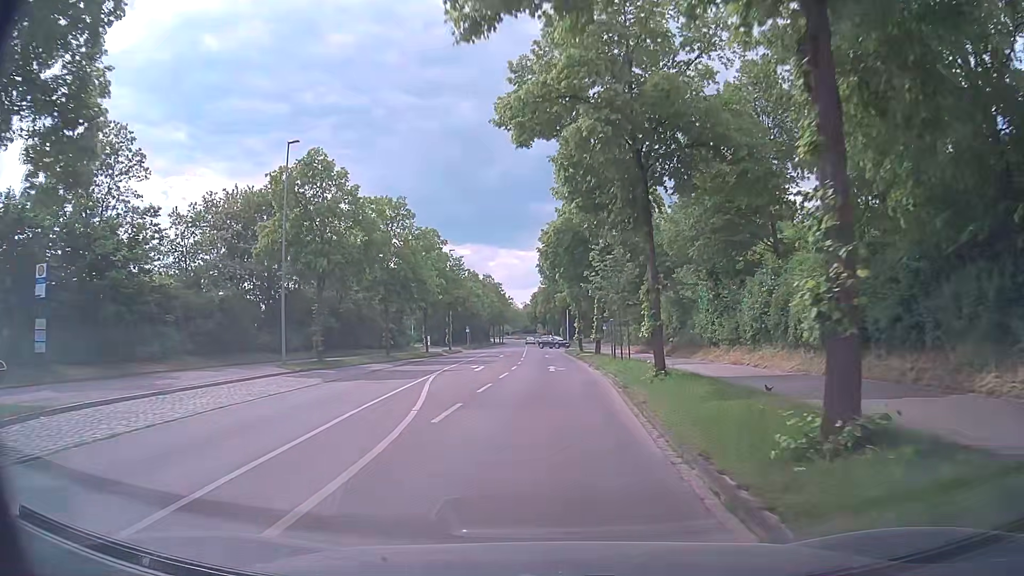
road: tertiary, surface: asphalt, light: Day
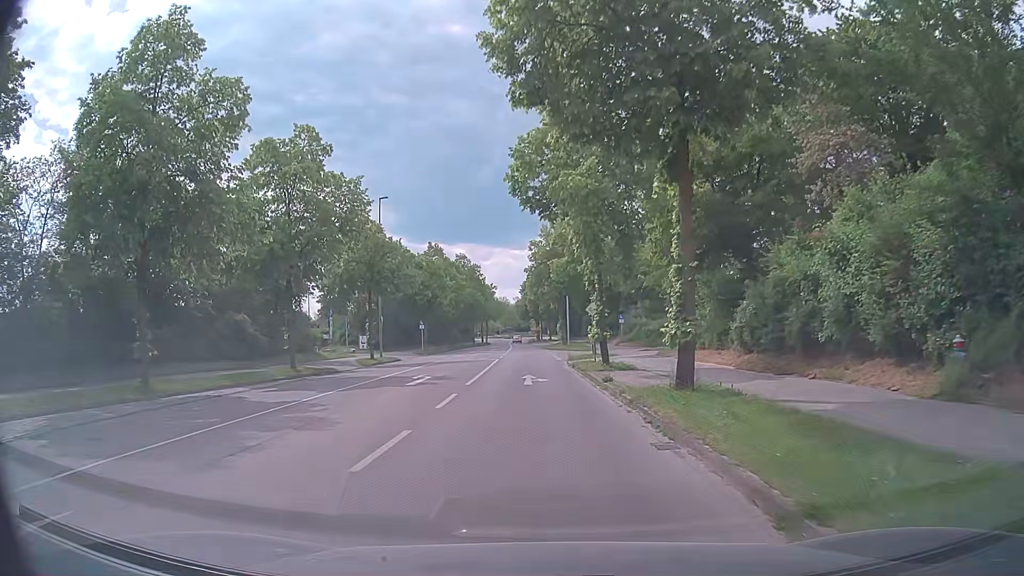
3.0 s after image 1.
(0.0, +27.9) m; -1°
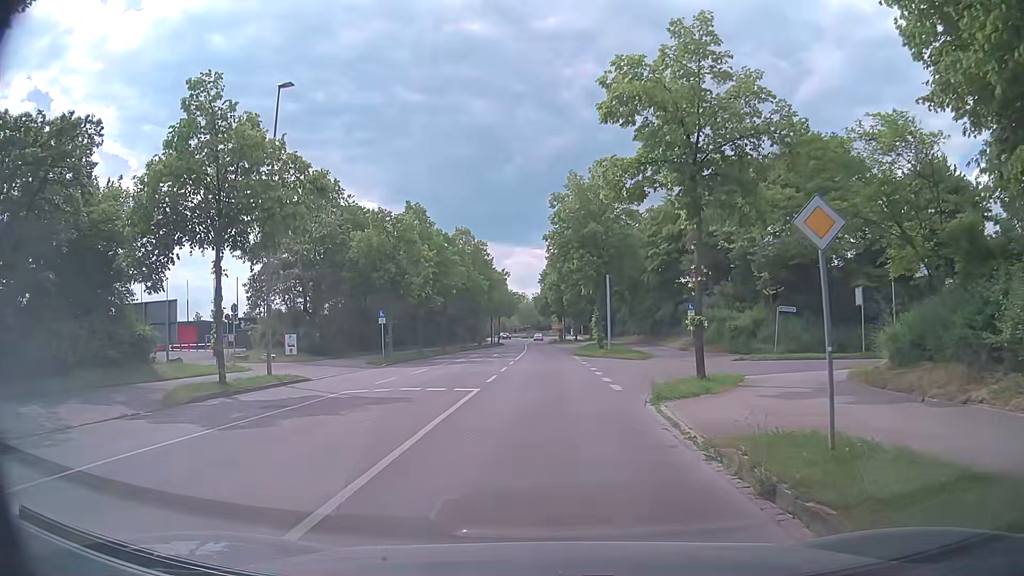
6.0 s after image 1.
(-0.5, +21.7) m; -2°
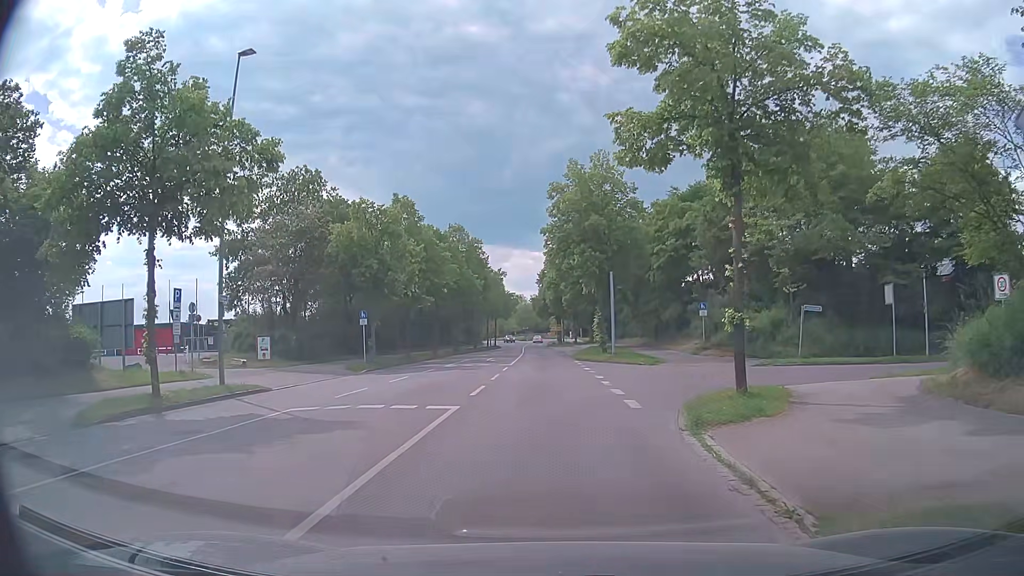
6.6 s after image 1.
(0.0, +3.6) m; 0°
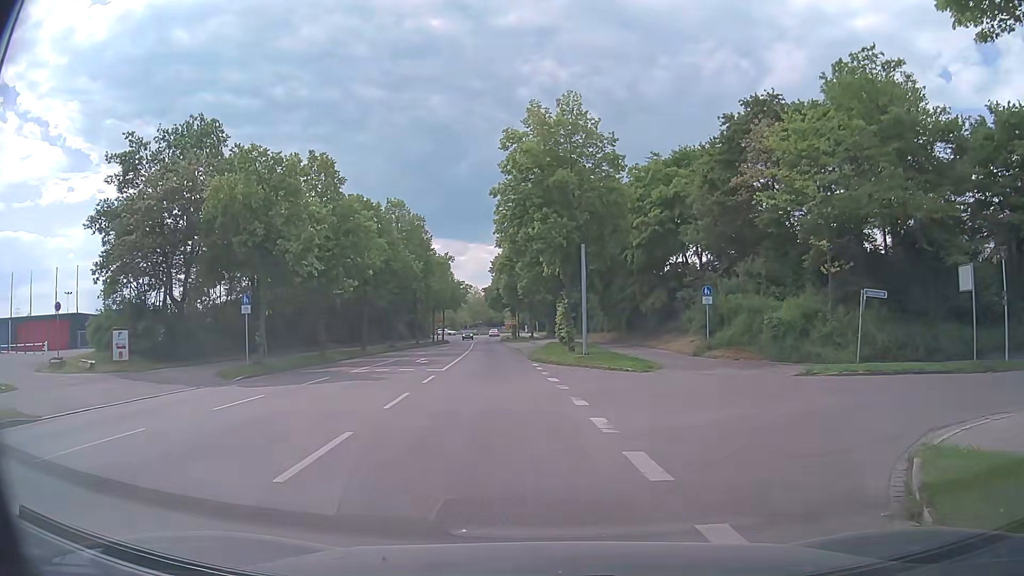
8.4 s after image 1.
(+0.2, +9.8) m; +6°
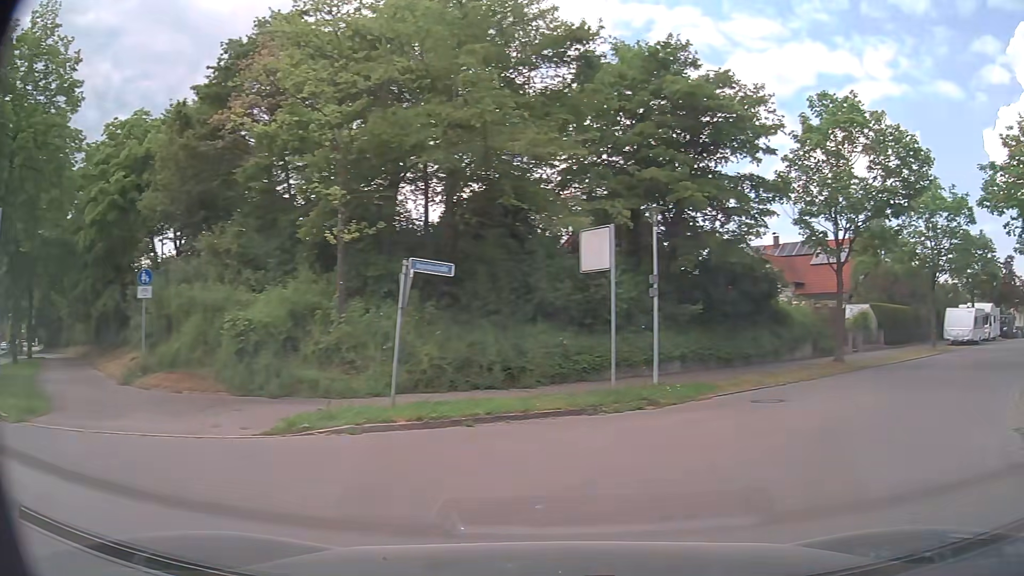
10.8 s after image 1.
(+2.8, +10.4) m; +41°
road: residential
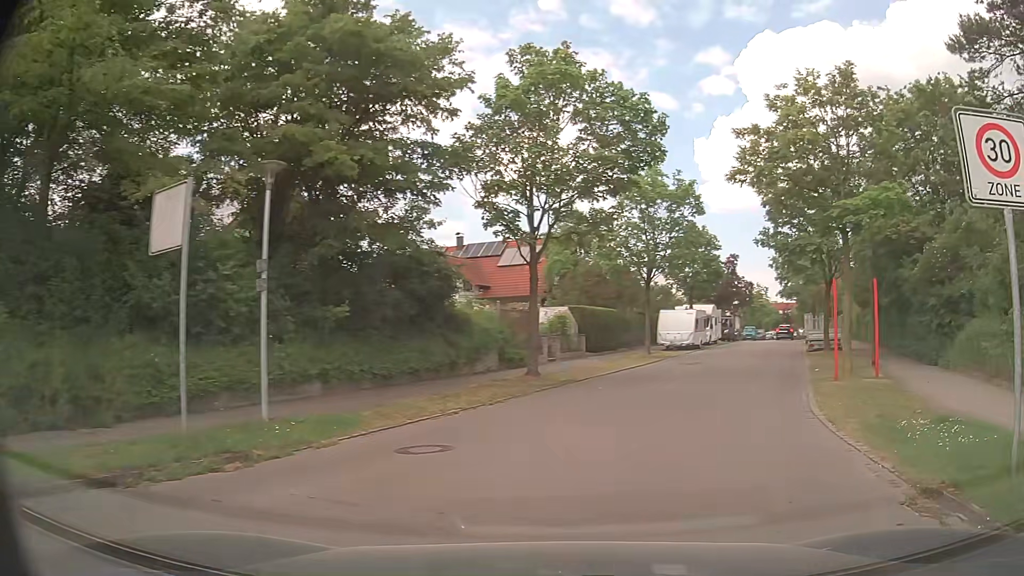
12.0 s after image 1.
(+1.2, +5.1) m; +26°
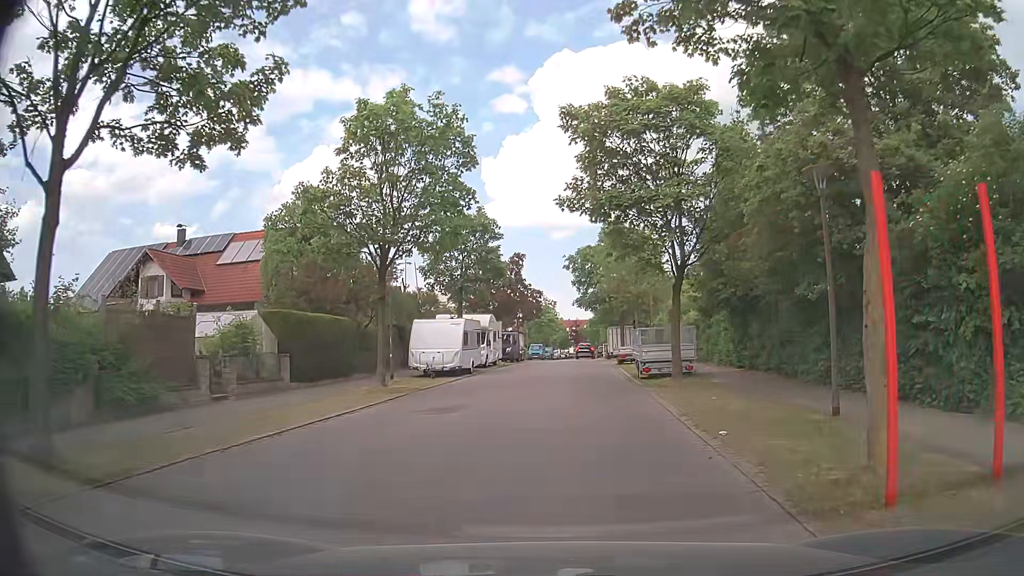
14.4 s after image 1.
(+2.5, +12.4) m; +16°
(0, +10) (+1, +20) (+2, +30) (+2, +40) (+3, +50) (+4, +60) (+5, +70) (+5, +80) (+6, +90) (+6, +100) m
